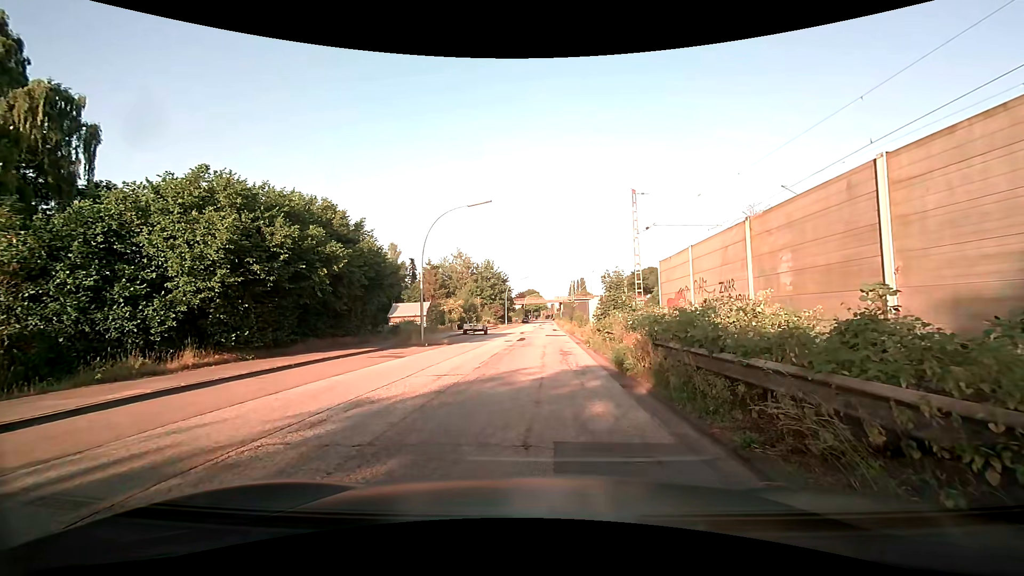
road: unclassified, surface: asphalt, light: Day
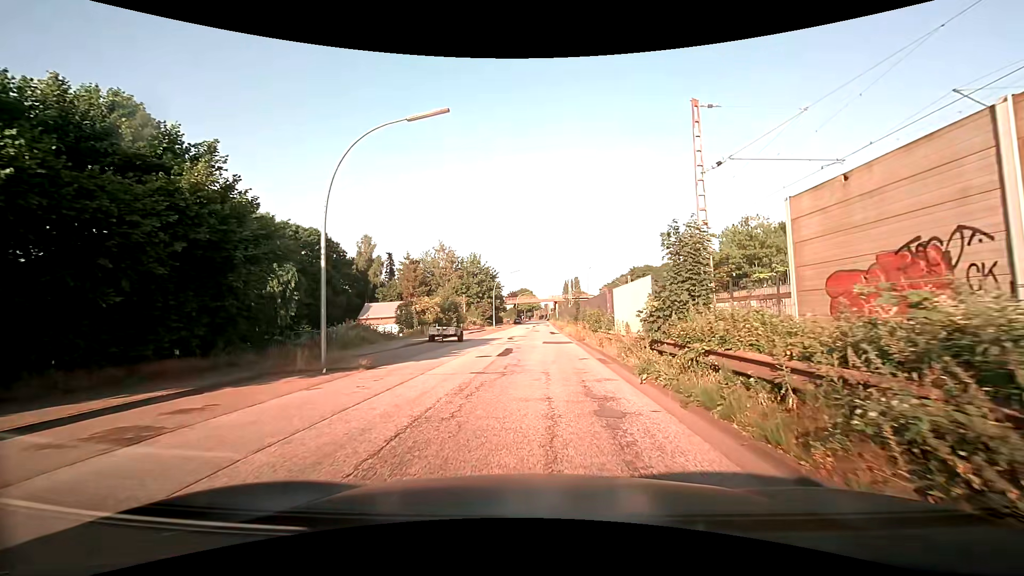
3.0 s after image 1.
(+0.1, +12.3) m; +1°
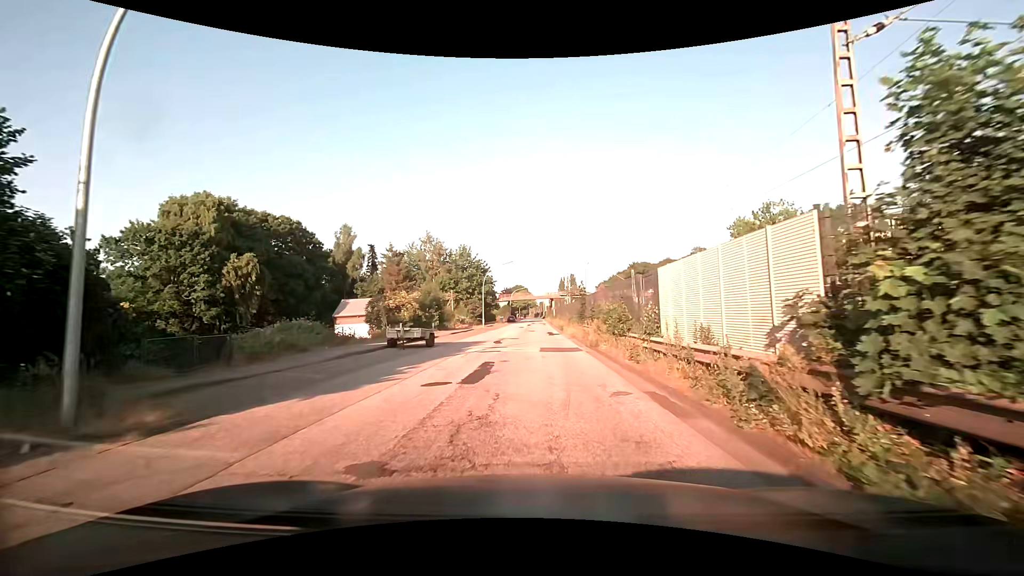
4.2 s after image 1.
(+0.1, +8.1) m; +1°
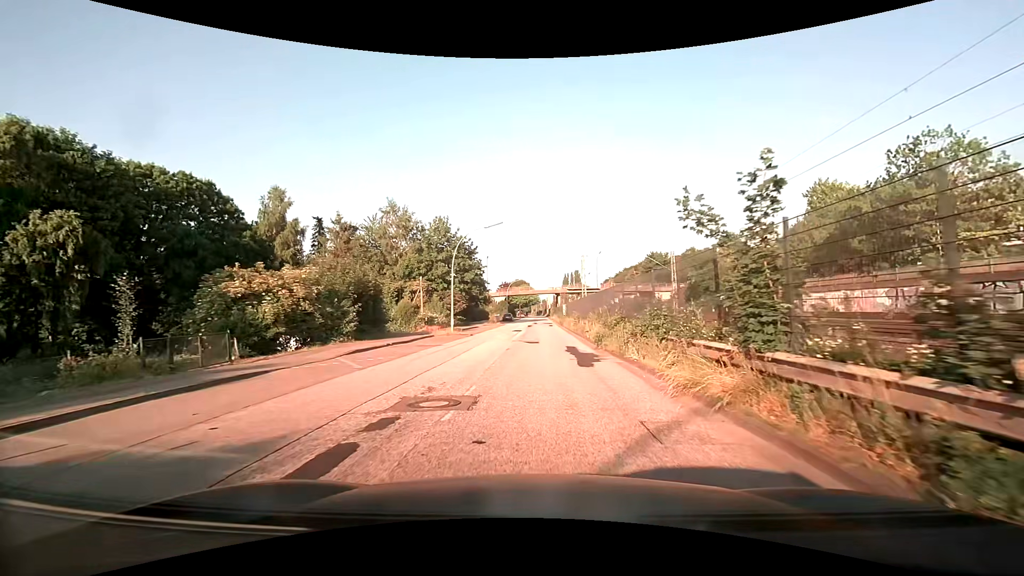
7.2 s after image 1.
(0.0, +23.5) m; -1°
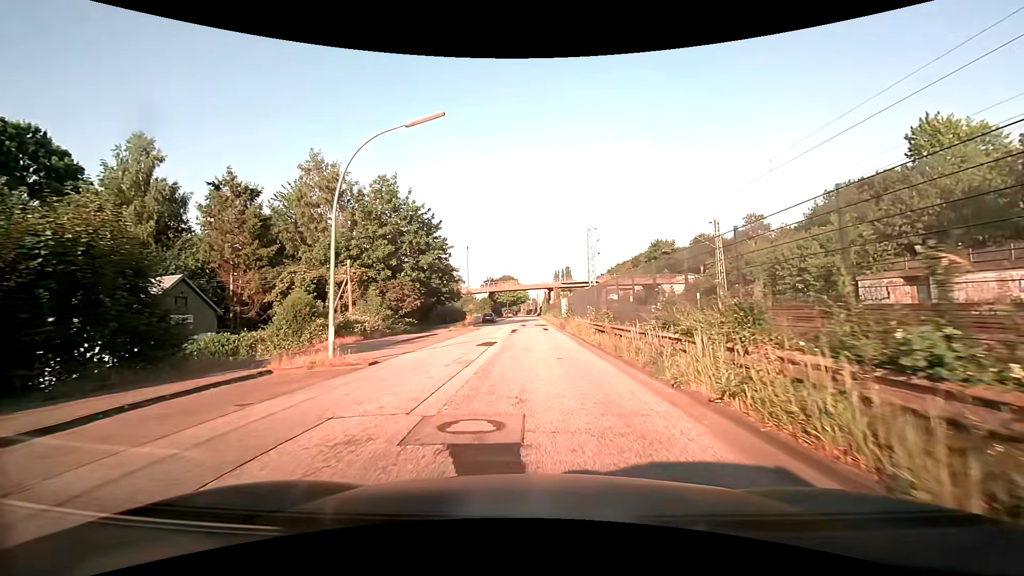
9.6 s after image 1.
(+0.5, +19.1) m; +2°
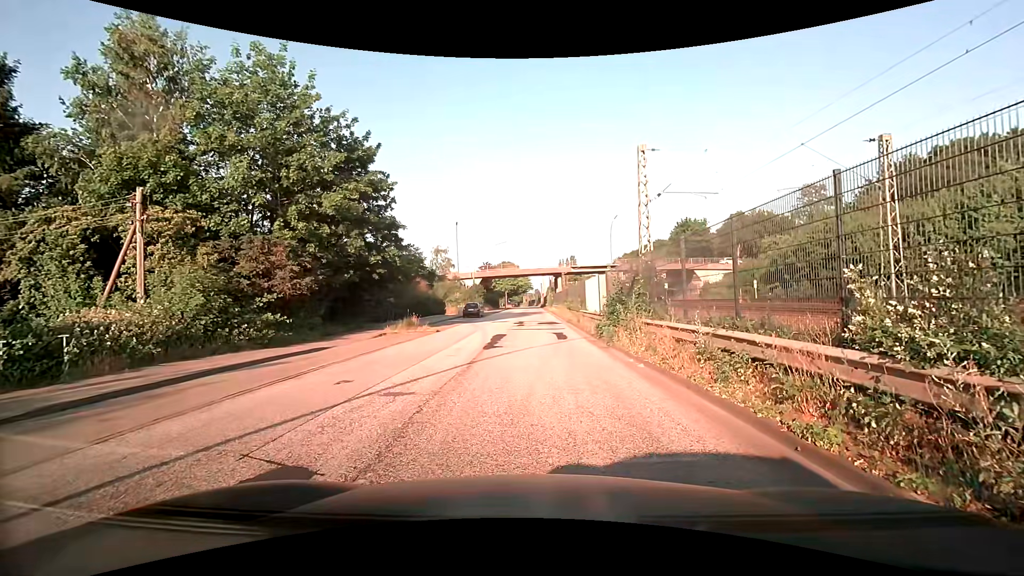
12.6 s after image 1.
(-0.1, +19.3) m; 0°
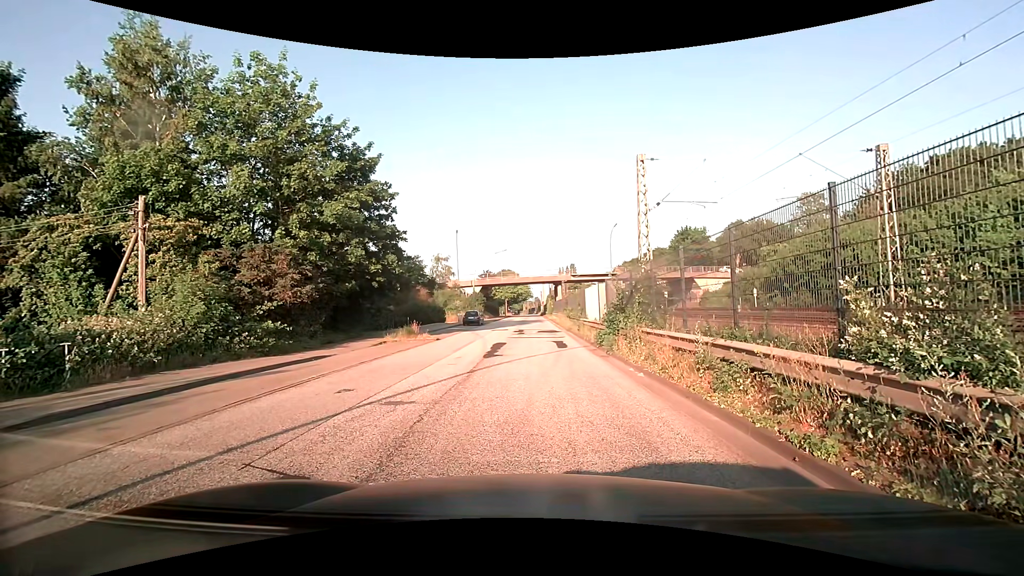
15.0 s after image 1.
(0.0, +0.1) m; 0°
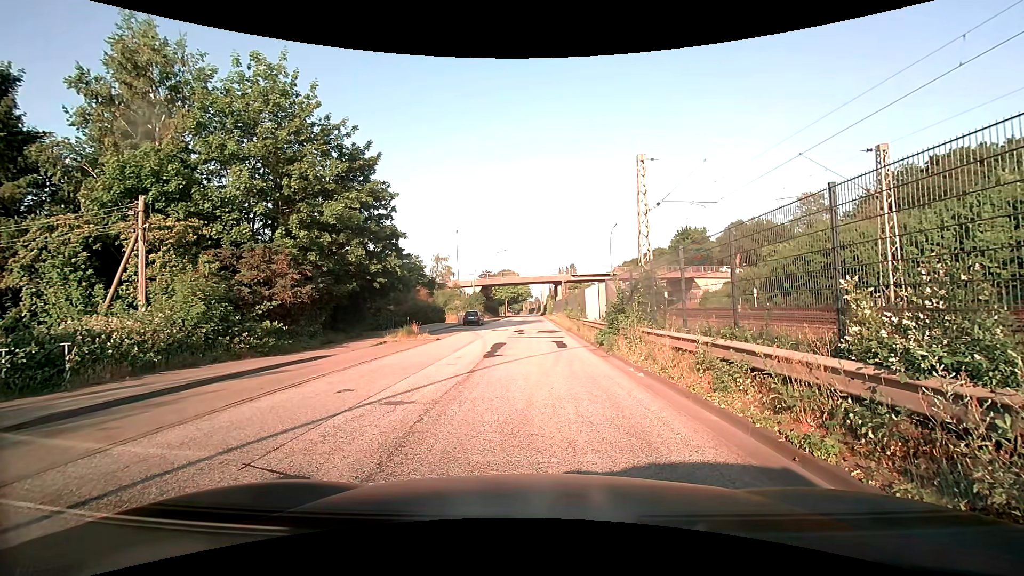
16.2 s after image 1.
(0.0, 0.0) m; 0°
(0, +10) (0, +20) (0, +30) (0, +40) (-1, +50) (-1, +60) (-1, +70) (-1, +80) (-1, +90) (-1, +100) m
